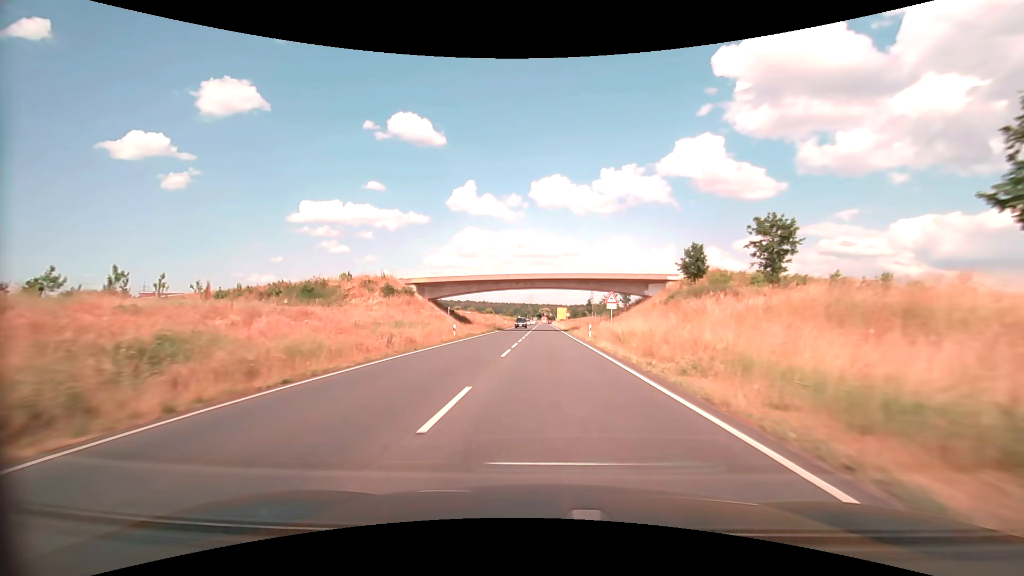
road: primary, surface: asphalt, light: Day
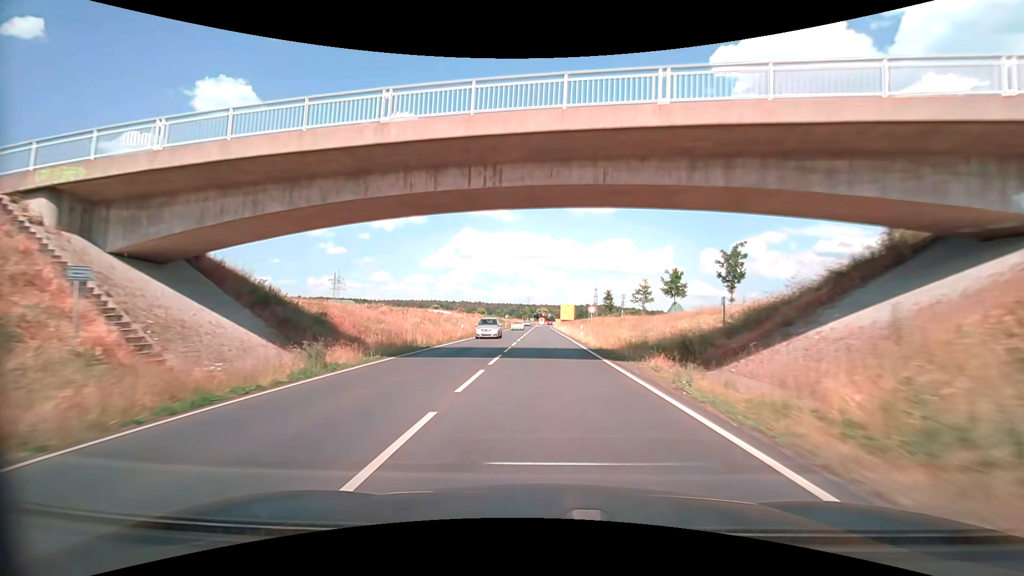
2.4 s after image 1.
(+0.2, +44.5) m; 0°
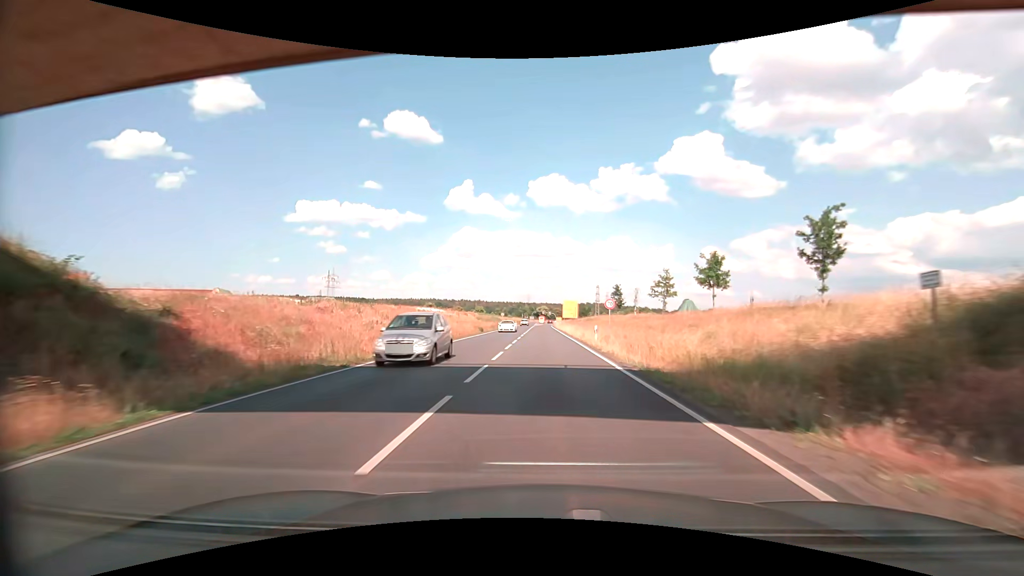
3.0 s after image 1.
(0.0, +10.8) m; 0°
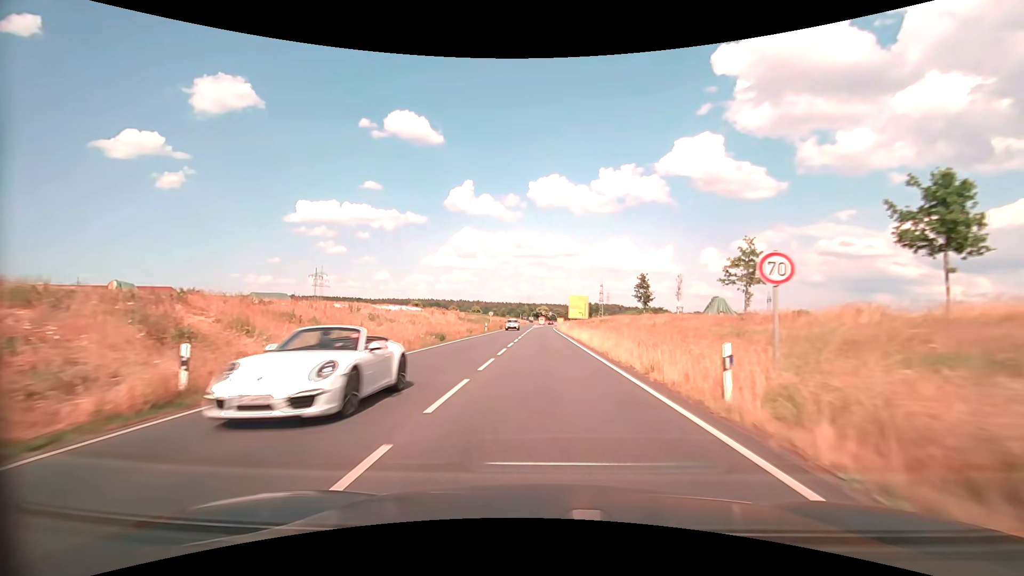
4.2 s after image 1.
(0.0, +21.2) m; 0°
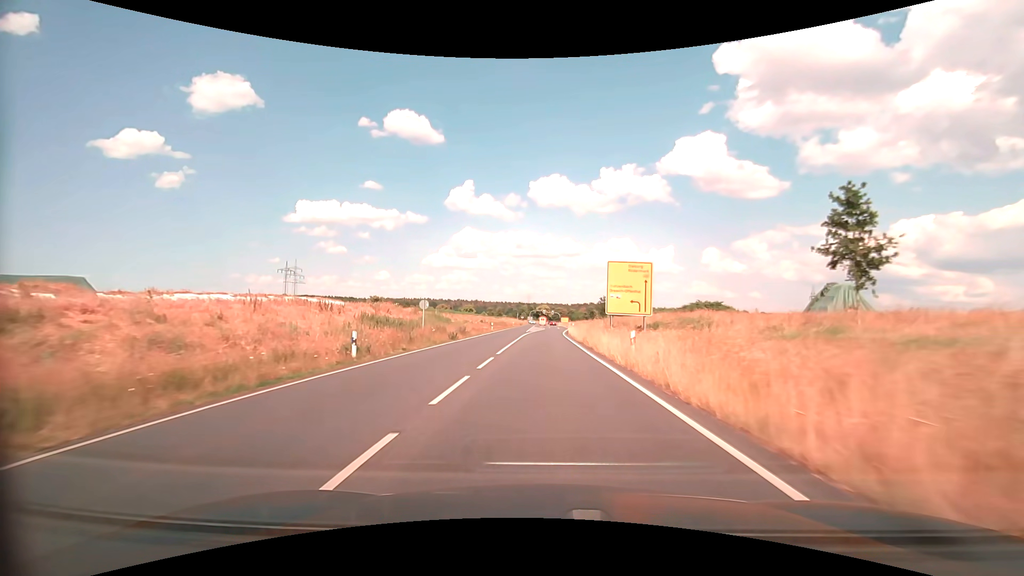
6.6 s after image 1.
(0.0, +41.6) m; 0°
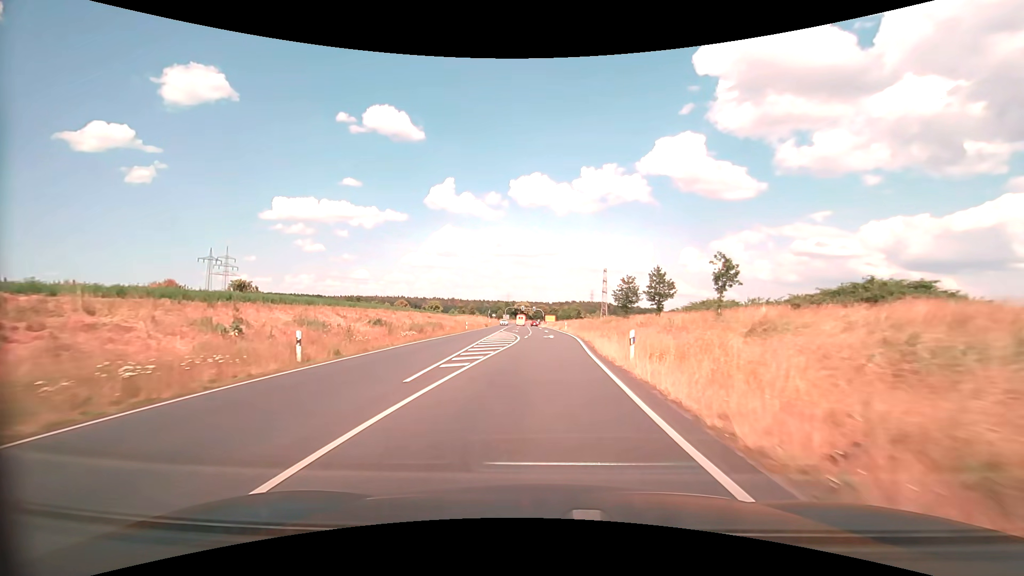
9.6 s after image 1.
(+0.5, +50.7) m; +2°
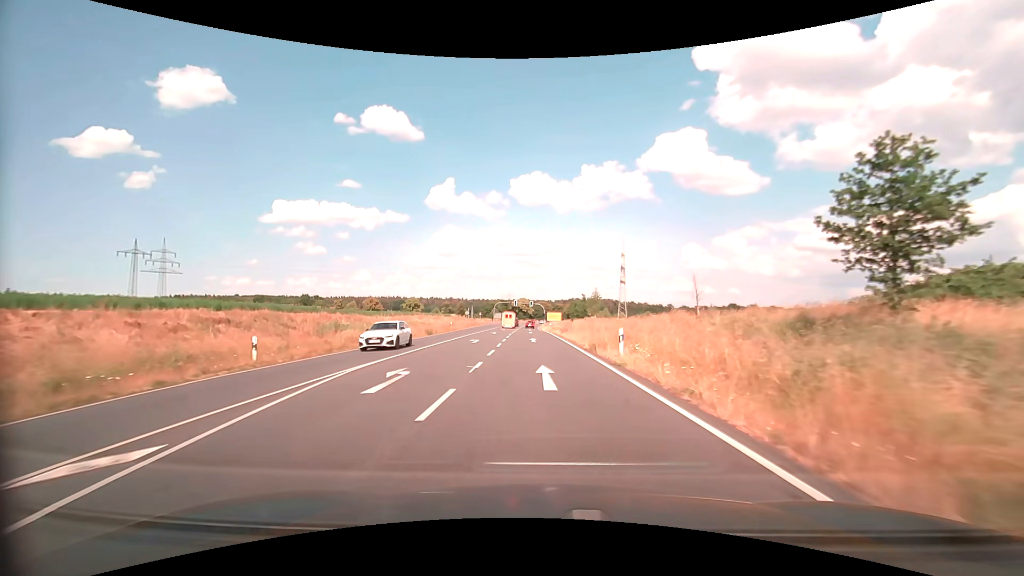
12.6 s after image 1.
(+0.5, +48.2) m; 0°
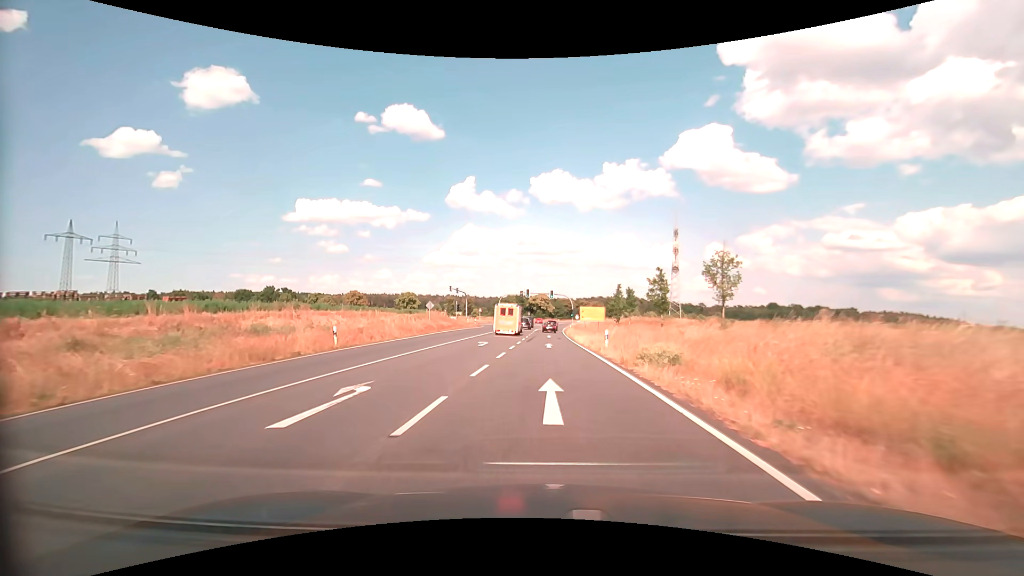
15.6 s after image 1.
(-1.0, +42.6) m; -2°
(0, +10) (0, +20) (0, +30) (0, +40) (+1, +50) (+1, +60) (+1, +70) (+2, +80) (+2, +90) (+3, +100) m
